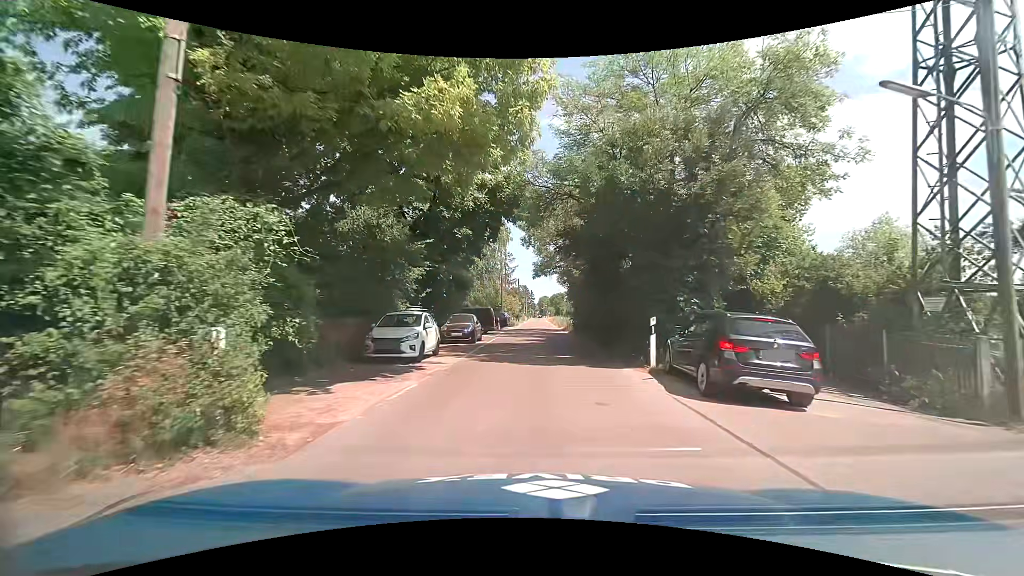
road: unclassified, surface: asphalt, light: Day
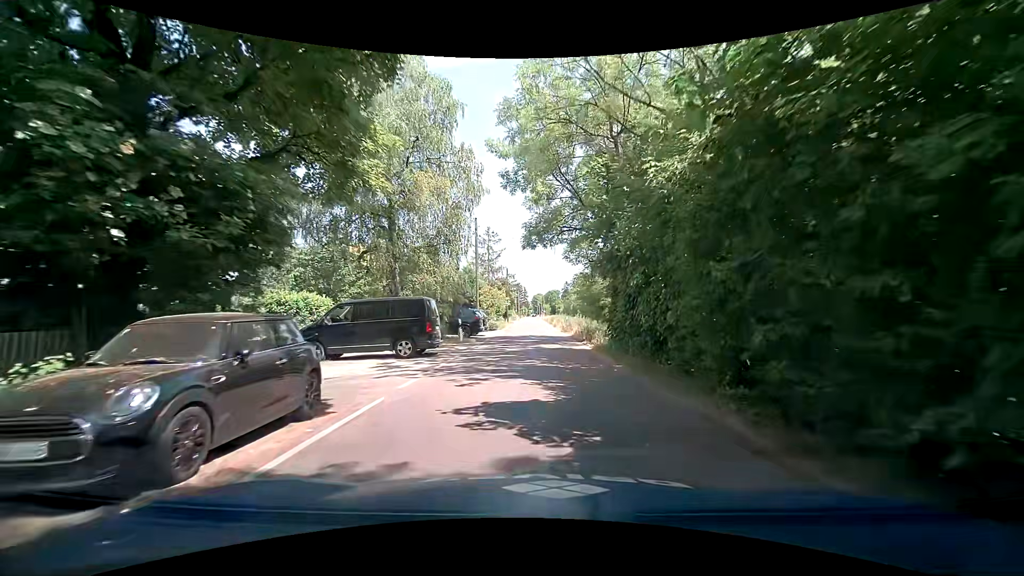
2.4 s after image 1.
(+0.2, +19.9) m; +2°
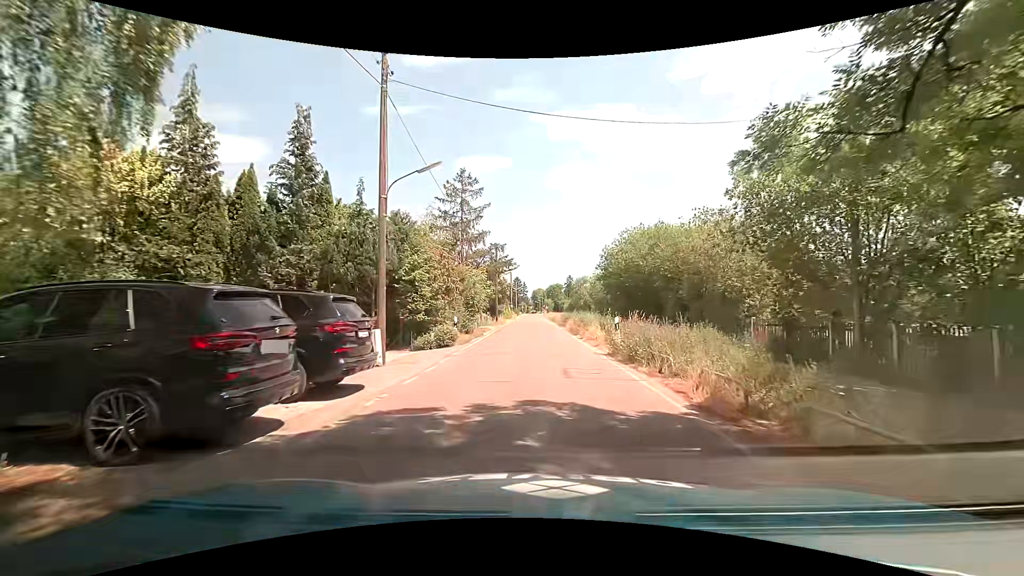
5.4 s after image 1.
(-0.8, +24.2) m; -1°
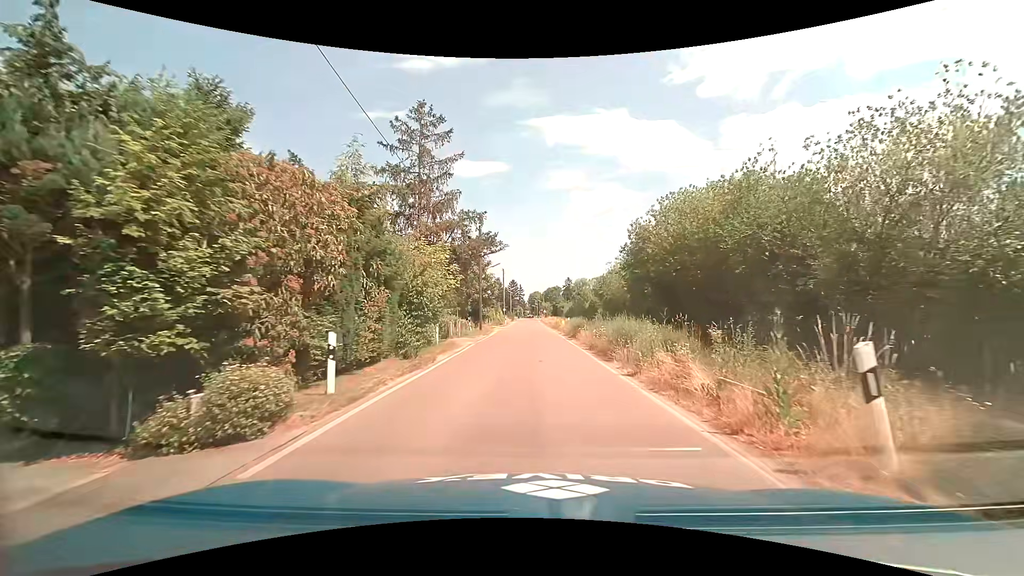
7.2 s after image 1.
(0.0, +13.3) m; -1°
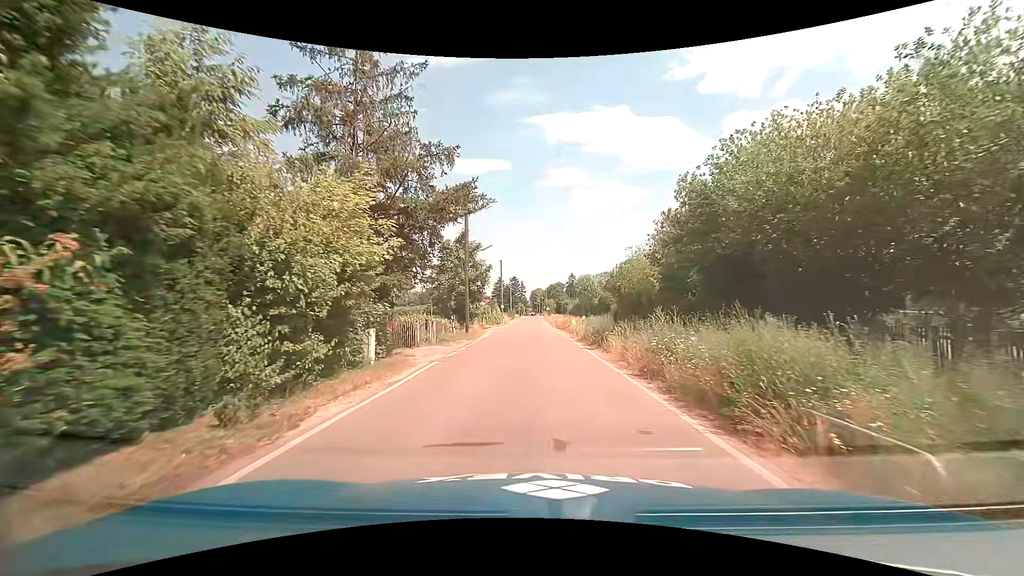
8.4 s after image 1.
(+0.2, +9.3) m; +1°
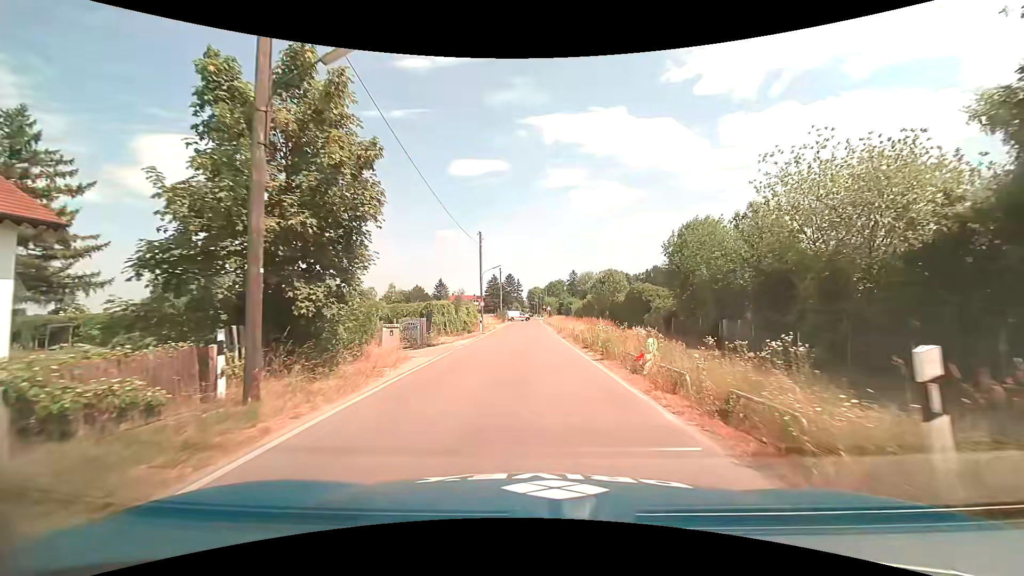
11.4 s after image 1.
(0.0, +23.1) m; 0°
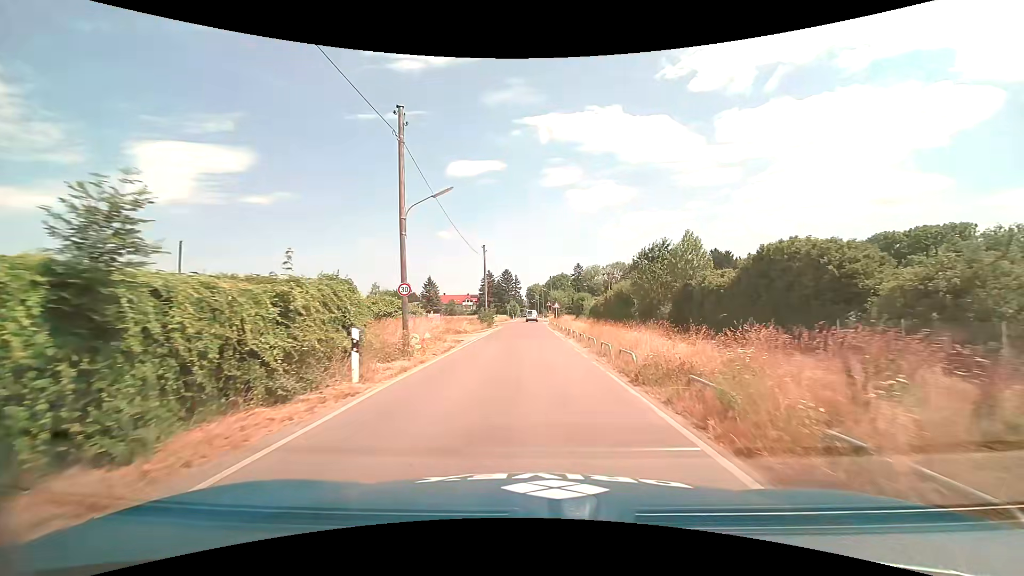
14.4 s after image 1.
(0.0, +25.9) m; +1°
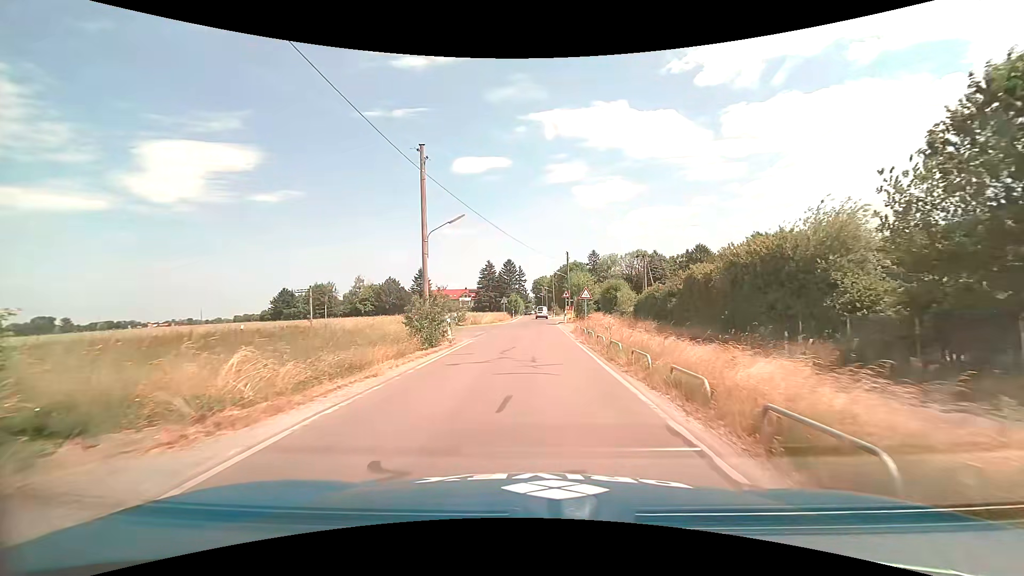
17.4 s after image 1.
(-0.1, +29.5) m; -1°
(0, +10) (0, +20) (0, +30) (0, +40) (0, +50) (+1, +60) (+1, +70) (+1, +80) (+1, +90) (+1, +100) m
